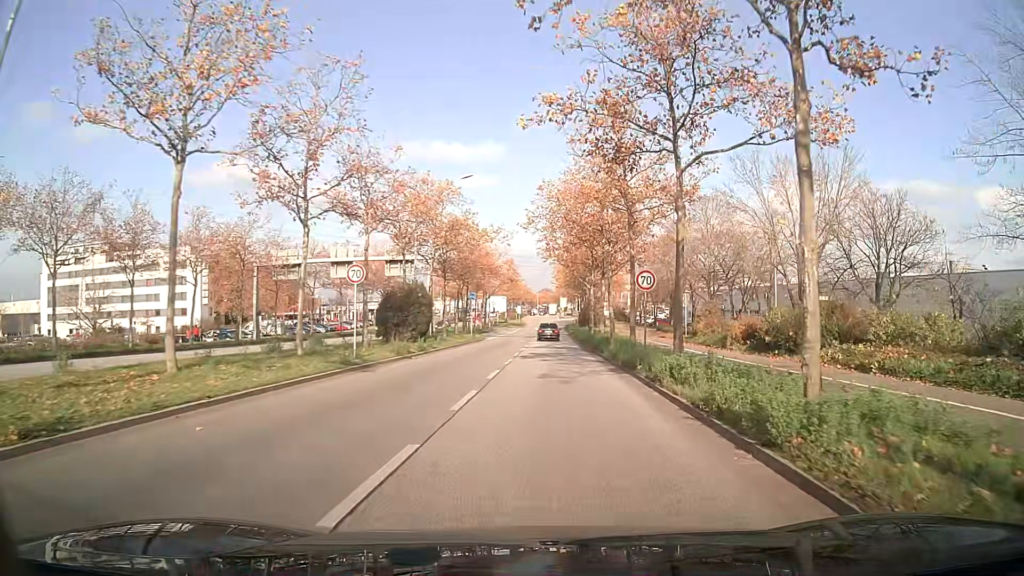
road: primary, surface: asphalt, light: Day
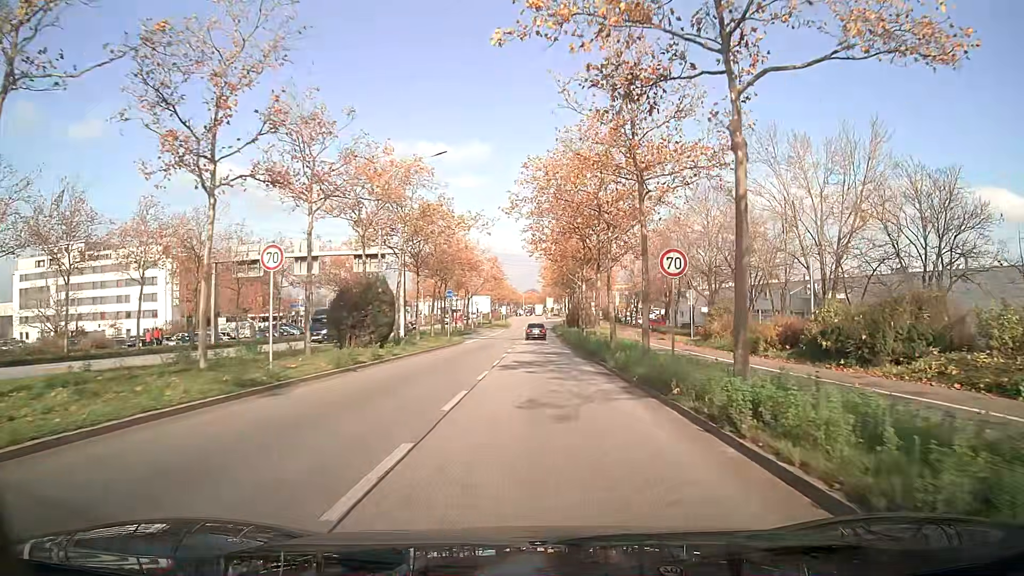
(0.0, +5.9) m; 0°
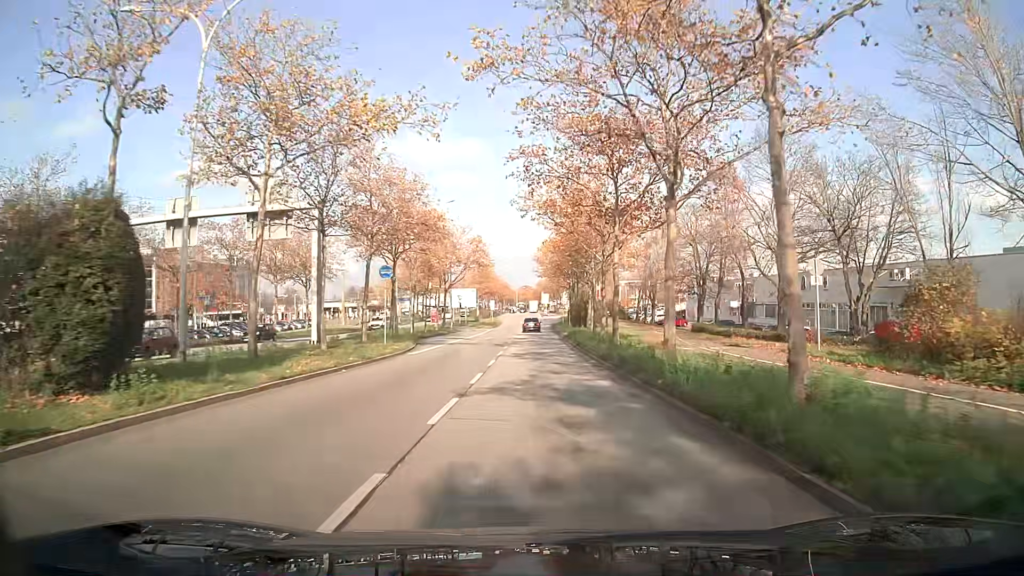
(+0.1, +19.8) m; 0°
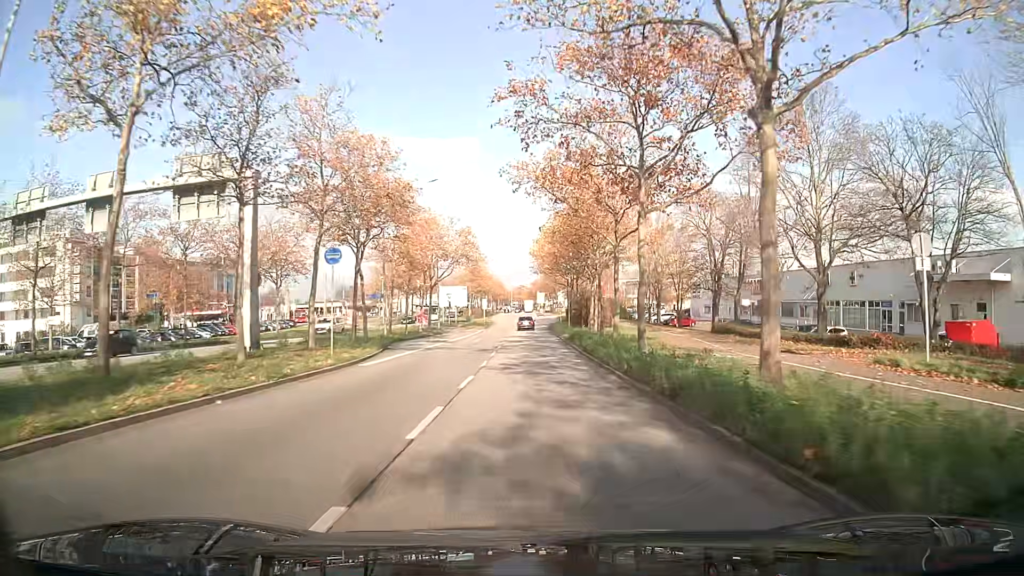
(0.0, +7.2) m; 0°
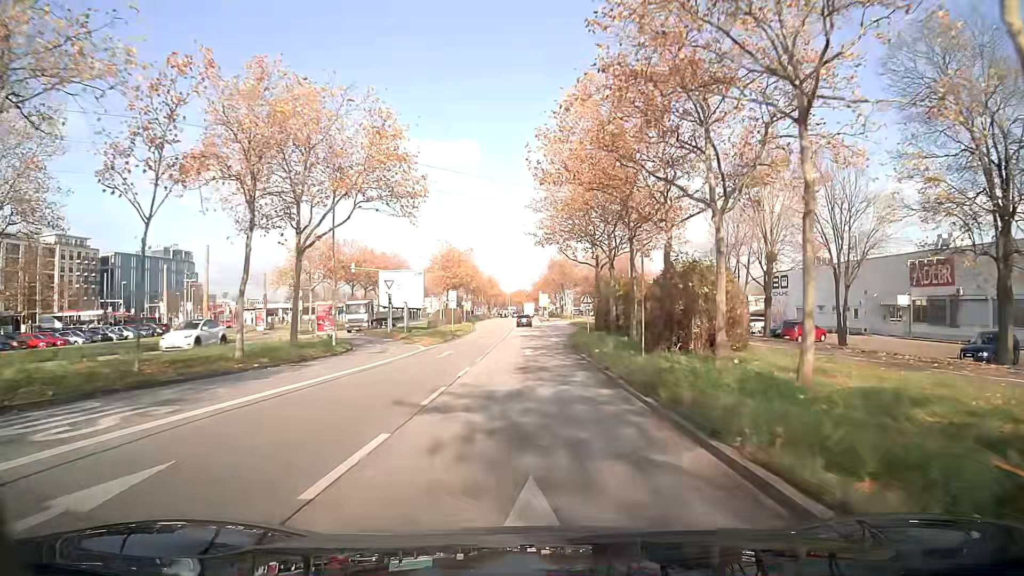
(+0.1, +38.9) m; 0°
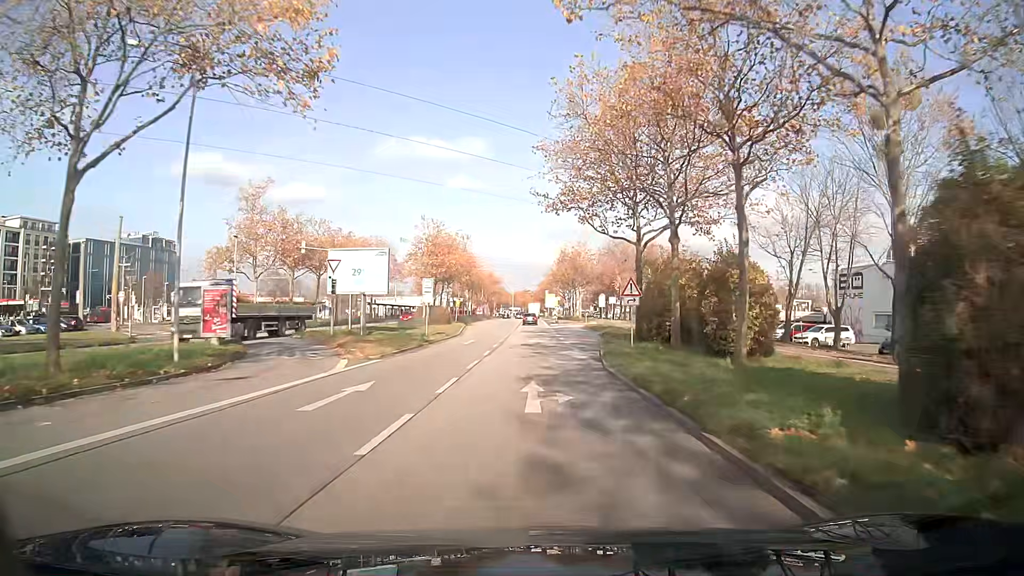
(-0.1, +16.4) m; 0°
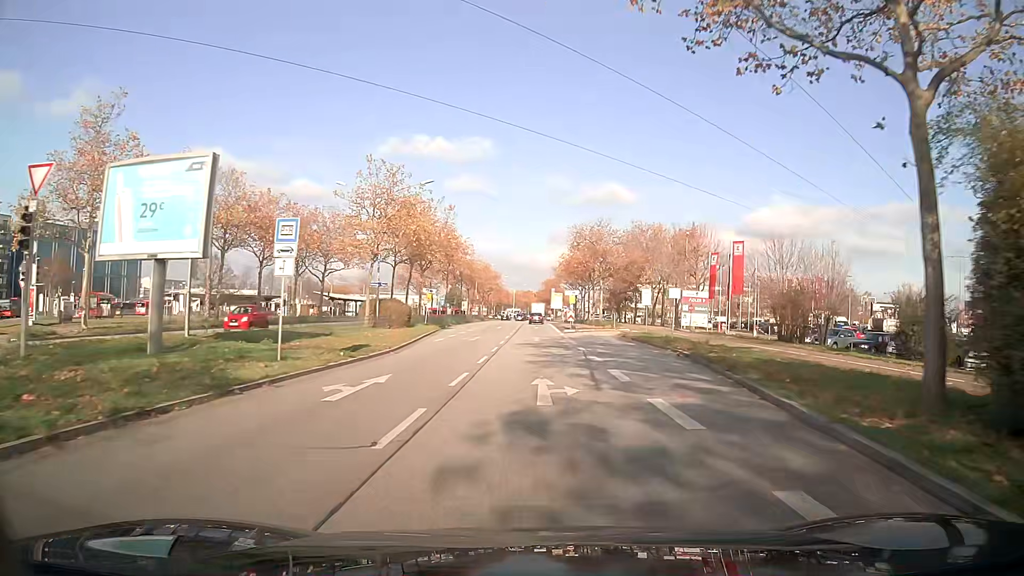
(-0.1, +24.3) m; 0°
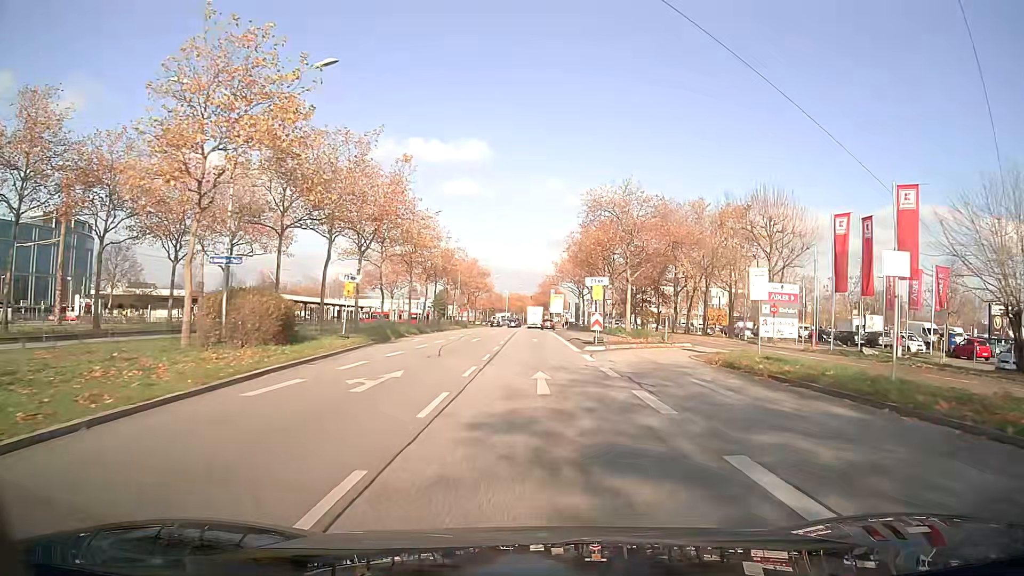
(+0.1, +22.5) m; +1°
(0, +10) (0, +20) (0, +30) (0, +40) (0, +50) (0, +60) (0, +70) (0, +80) (0, +90) (0, +100) m
